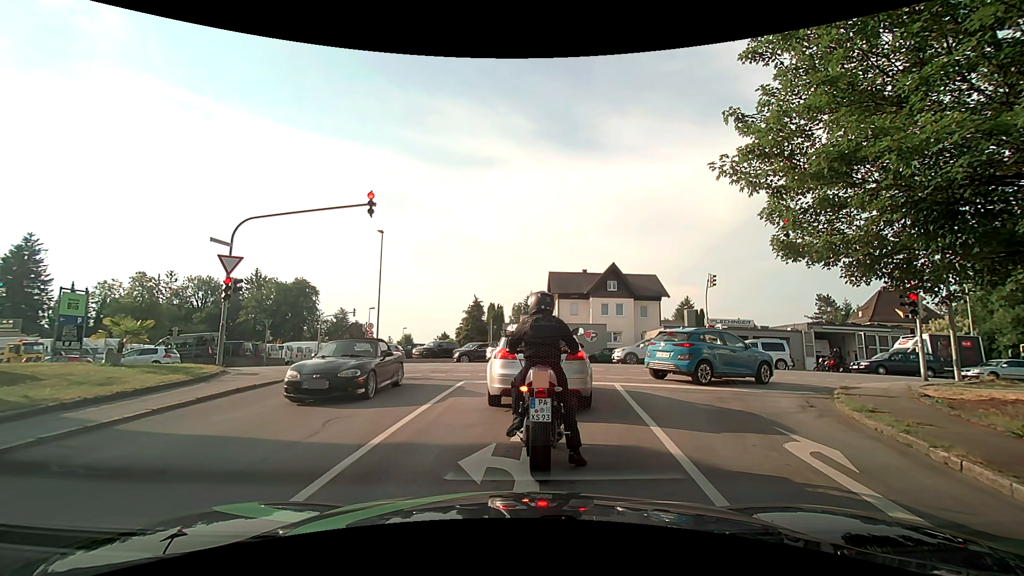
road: residential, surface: asphalt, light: Day
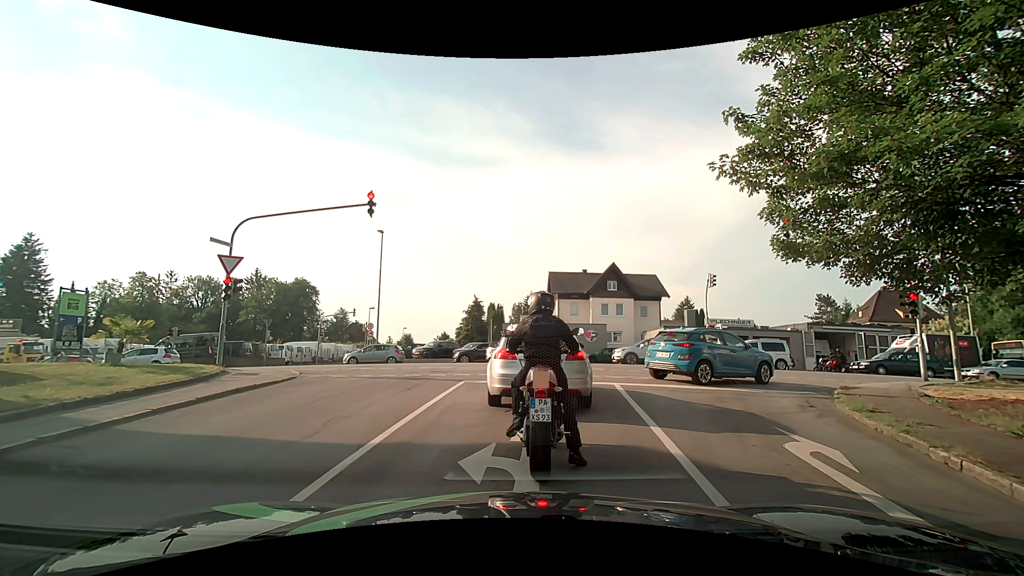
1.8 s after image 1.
(0.0, 0.0) m; 0°
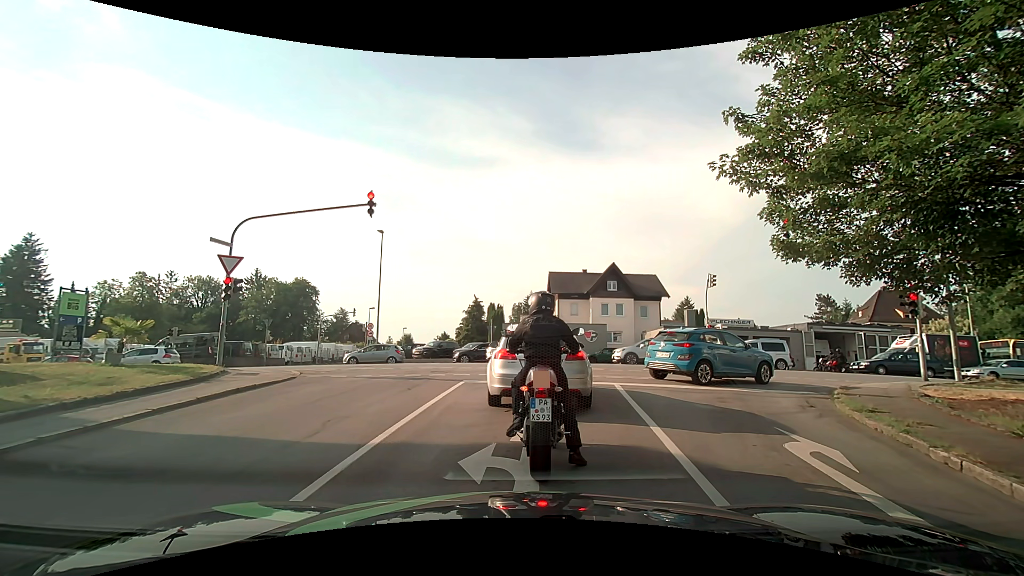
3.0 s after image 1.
(0.0, 0.0) m; 0°
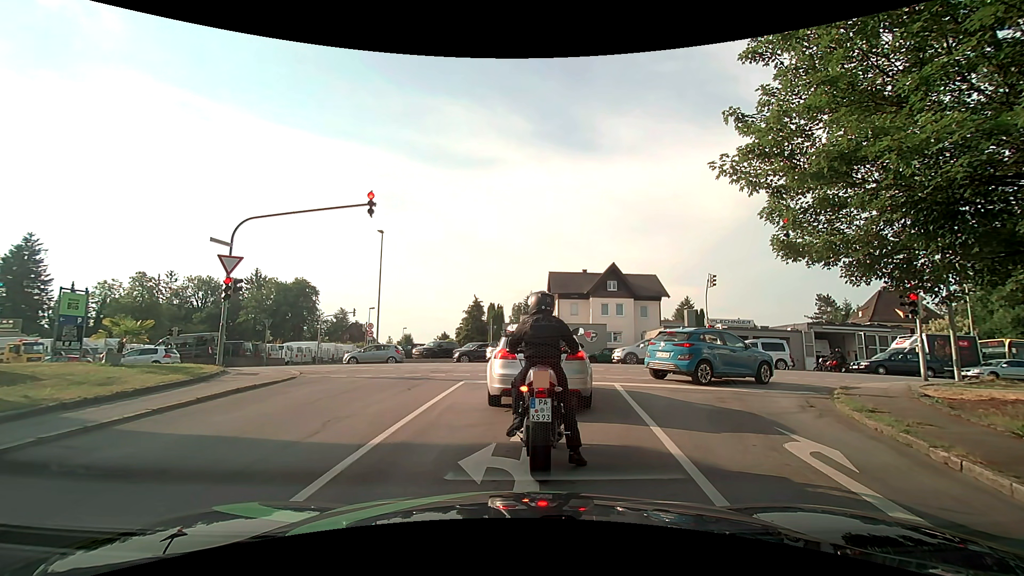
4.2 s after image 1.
(0.0, 0.0) m; 0°
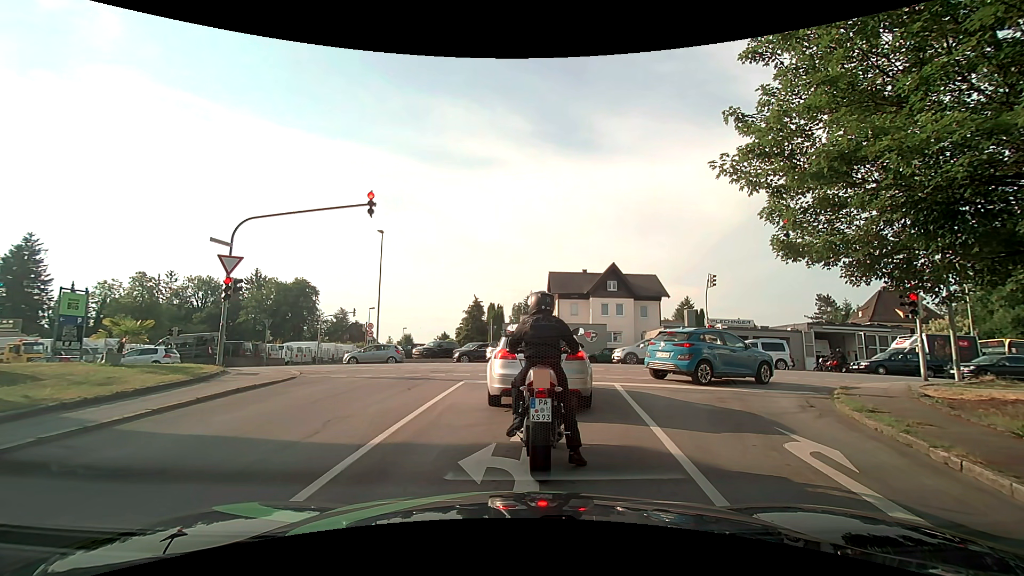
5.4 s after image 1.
(0.0, 0.0) m; 0°
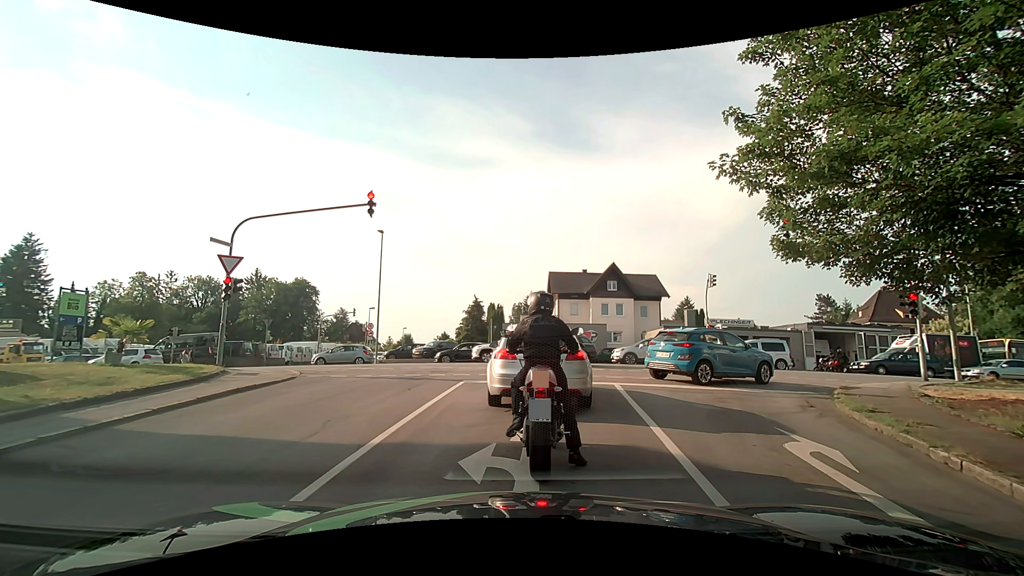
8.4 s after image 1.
(0.0, 0.0) m; 0°
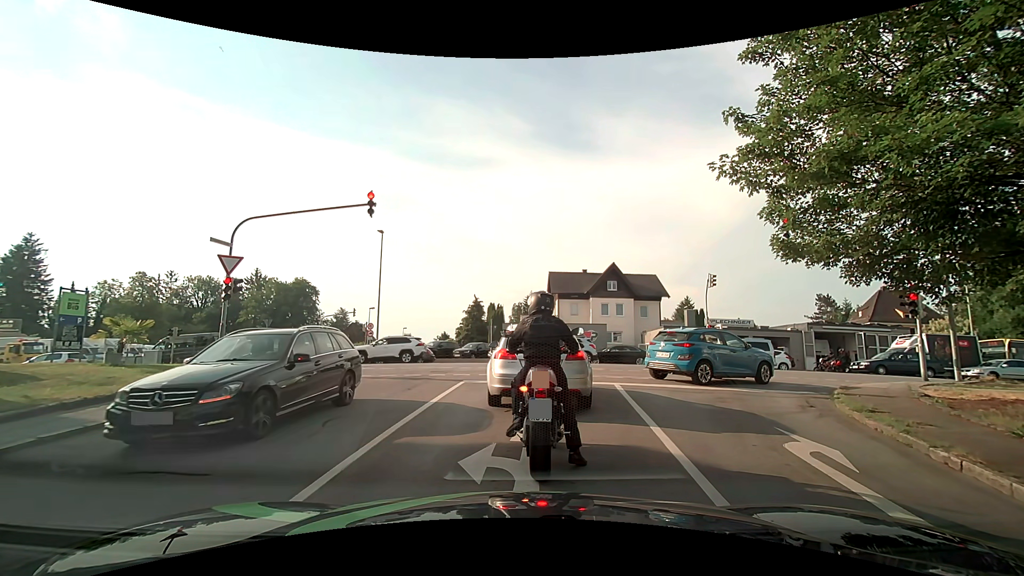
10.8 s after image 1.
(0.0, 0.0) m; 0°
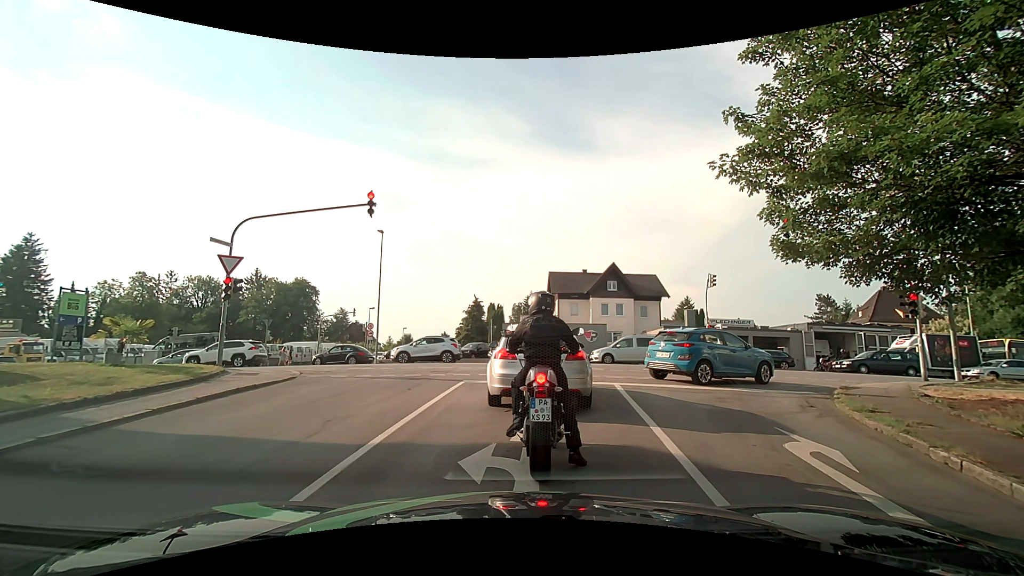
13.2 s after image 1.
(0.0, 0.0) m; 0°
(0, +10) (+1, +20) (-2, +29) (-11, +33) (-21, +34) (-31, +35) (-41, +35) (-51, +36) (-61, +36) (-71, +36) m
